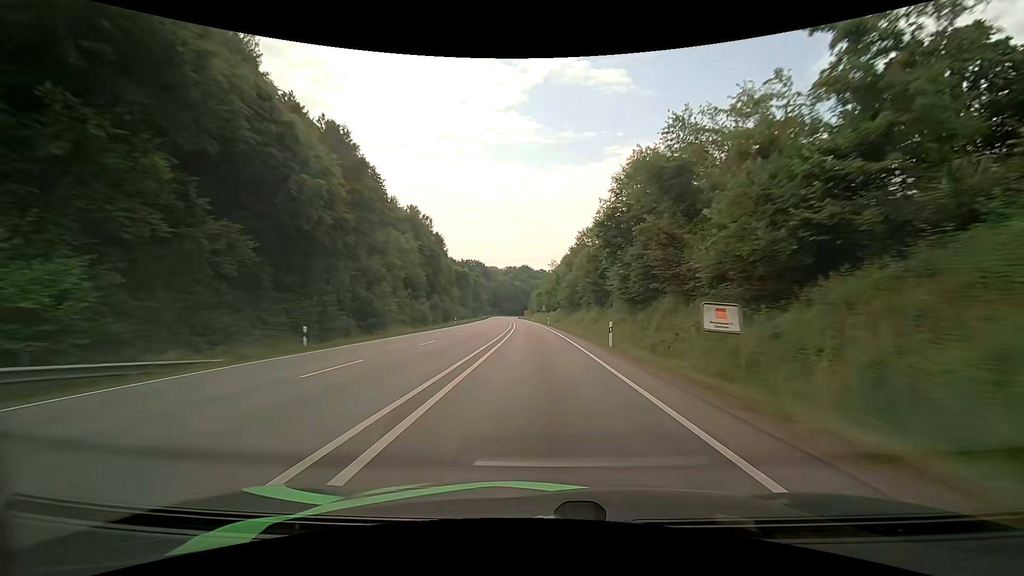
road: primary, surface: asphalt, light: Day
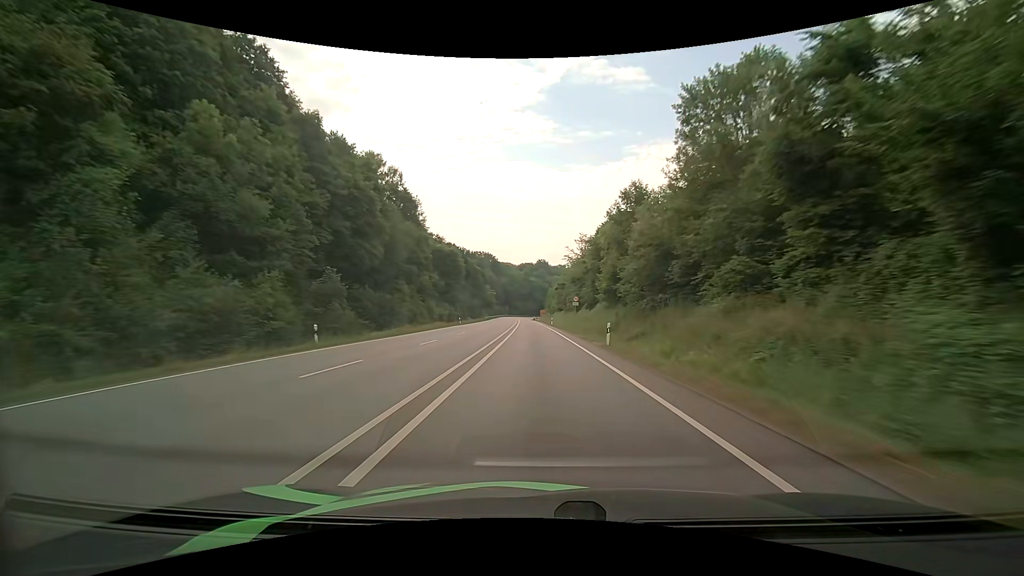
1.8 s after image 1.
(-1.0, +48.7) m; -2°
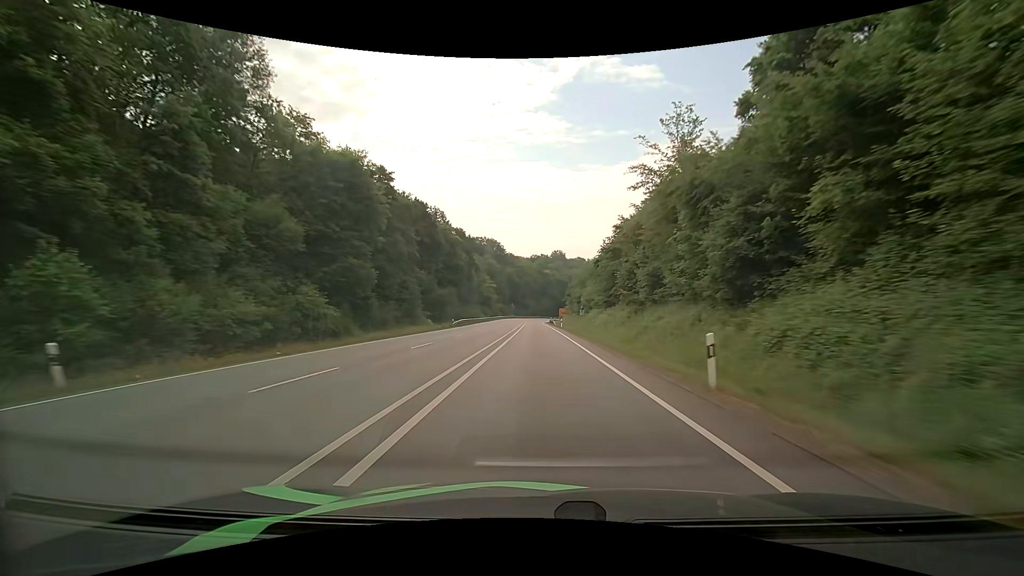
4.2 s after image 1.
(-1.2, +62.5) m; -2°
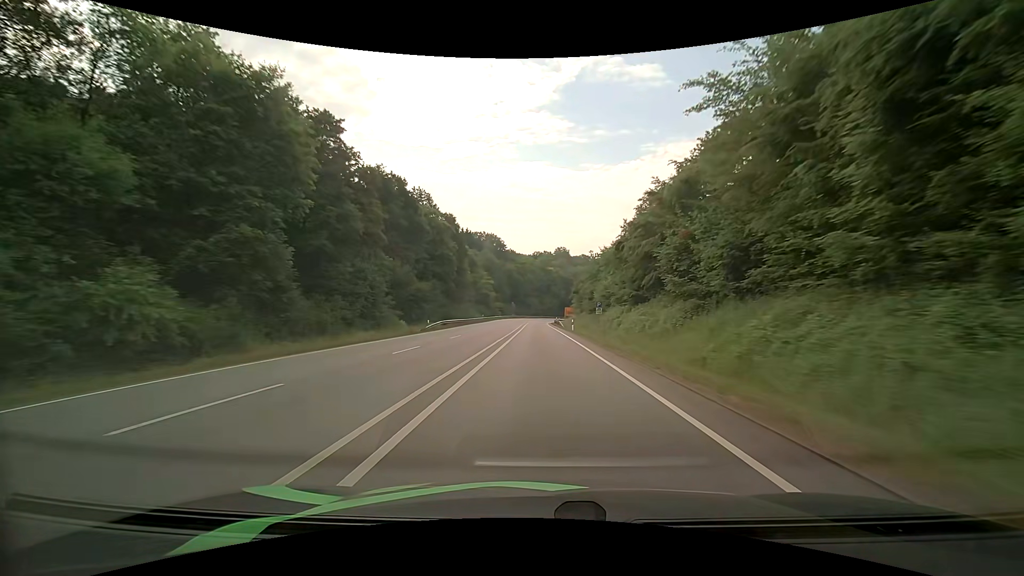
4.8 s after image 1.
(0.0, +15.2) m; 0°
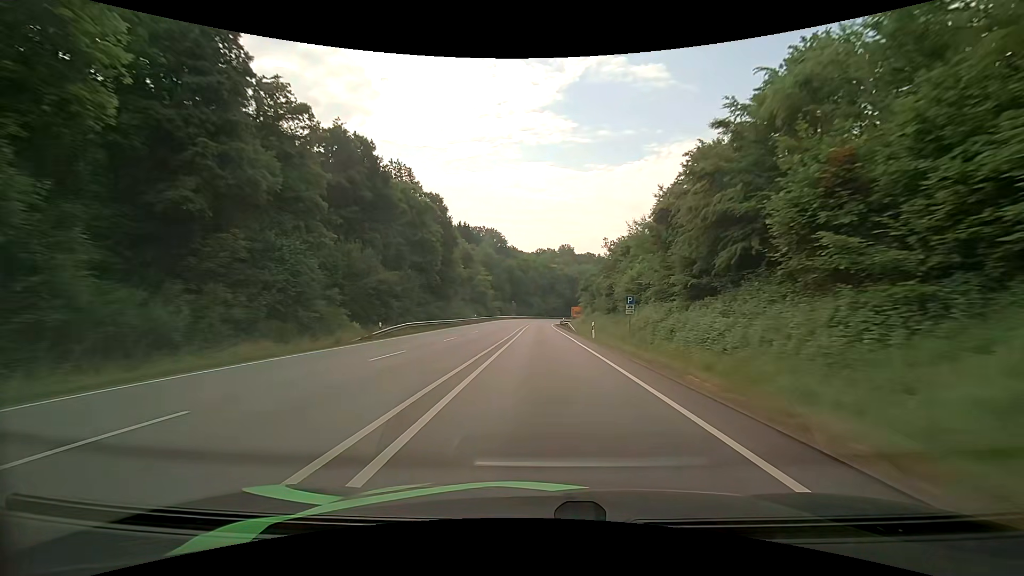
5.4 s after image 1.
(0.0, +15.0) m; 0°
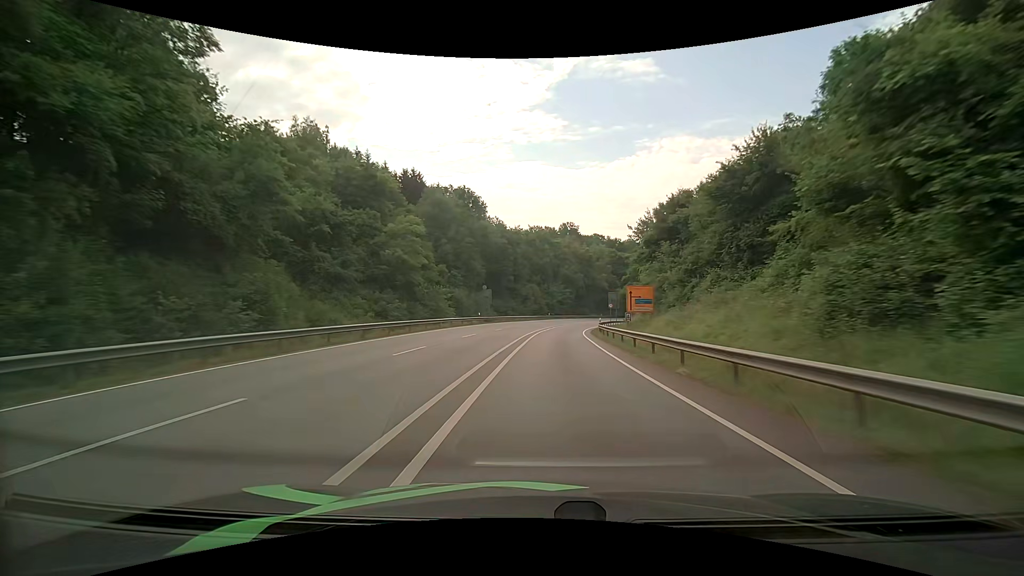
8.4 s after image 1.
(-0.2, +71.6) m; 0°
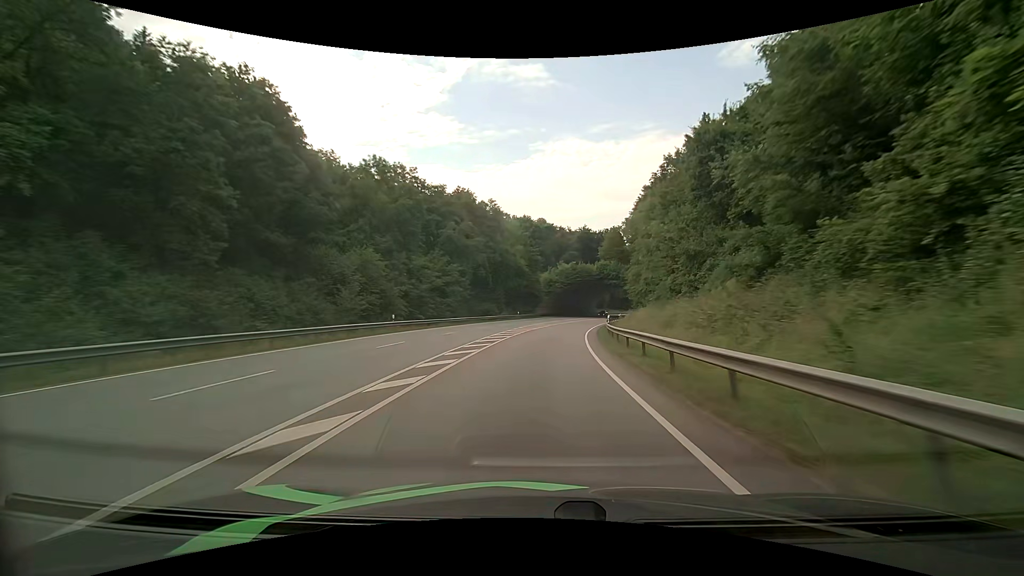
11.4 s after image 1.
(+5.1, +66.9) m; +11°
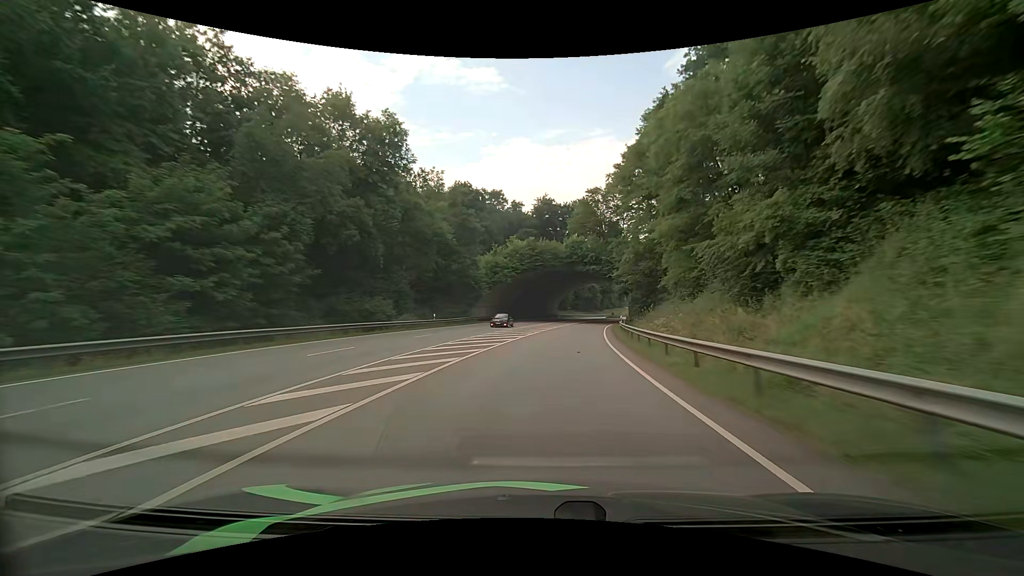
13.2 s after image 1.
(+1.8, +39.5) m; +5°
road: primary_link
(0, +10) (+1, +20) (+1, +30) (+2, +40) (+4, +50) (+5, +60) (+7, +70) (+9, +79) (+11, +89) (+13, +99) m
